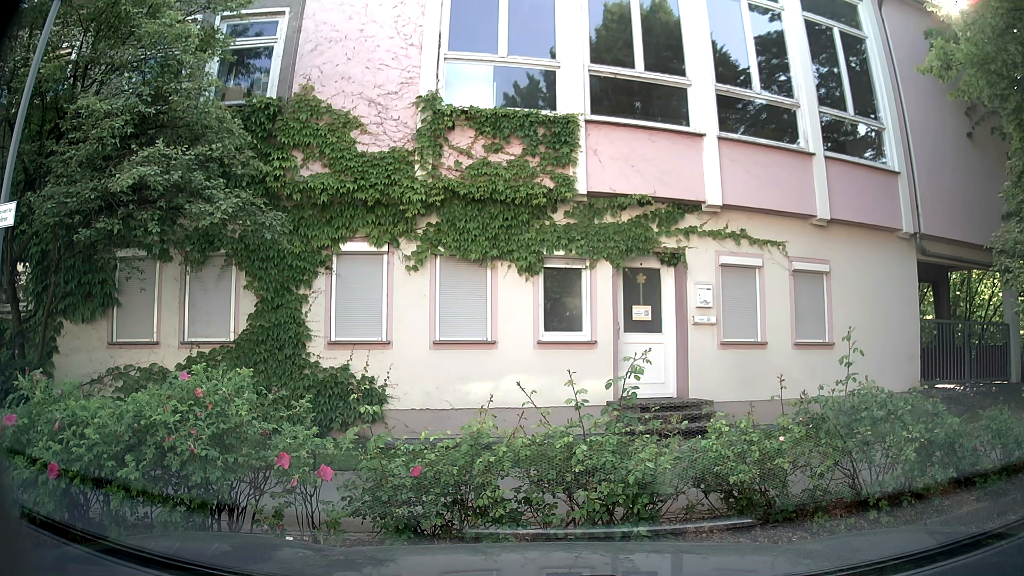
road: residential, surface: asphalt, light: Day
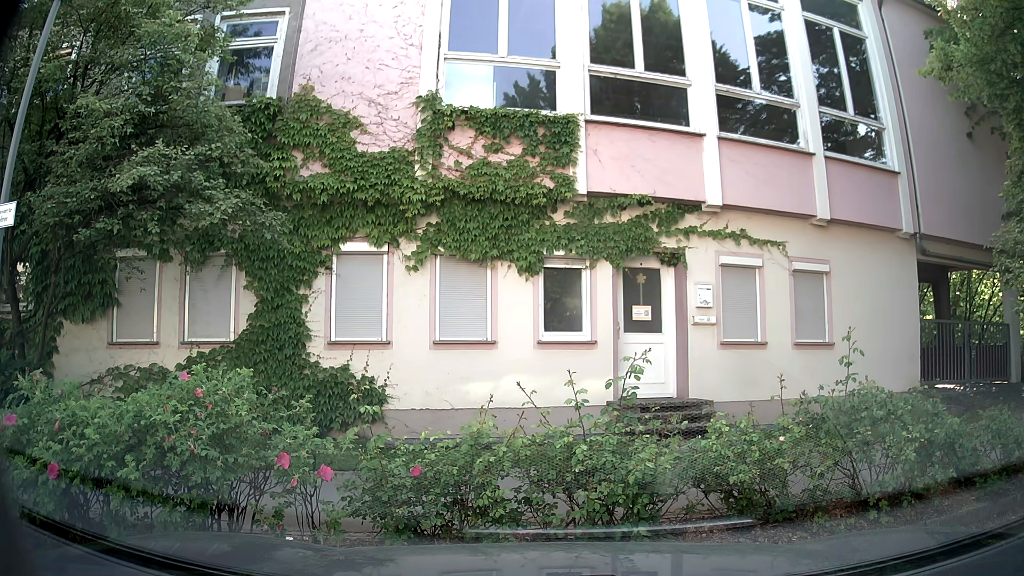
(0.0, 0.0) m; 0°
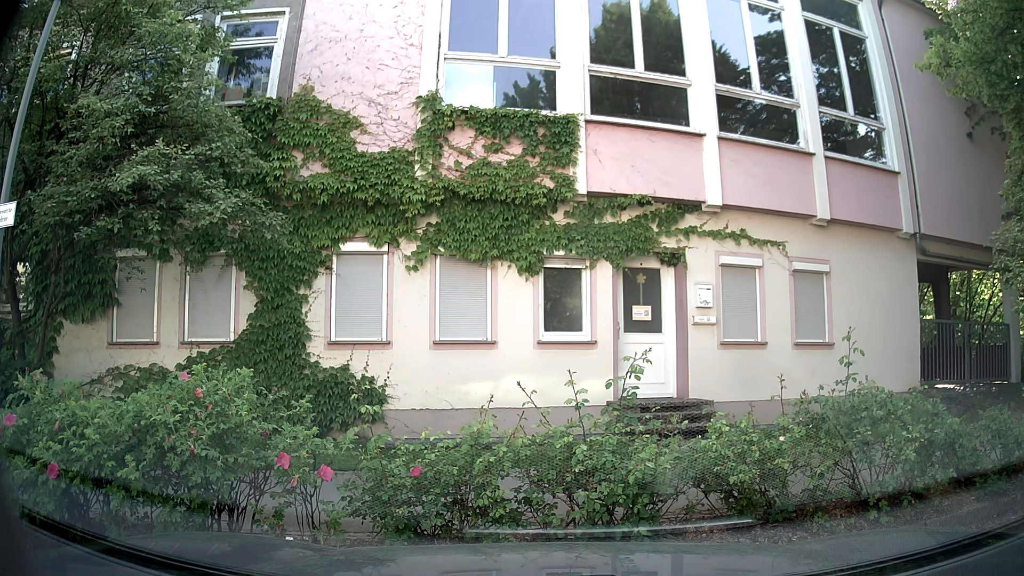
(0.0, 0.0) m; 0°
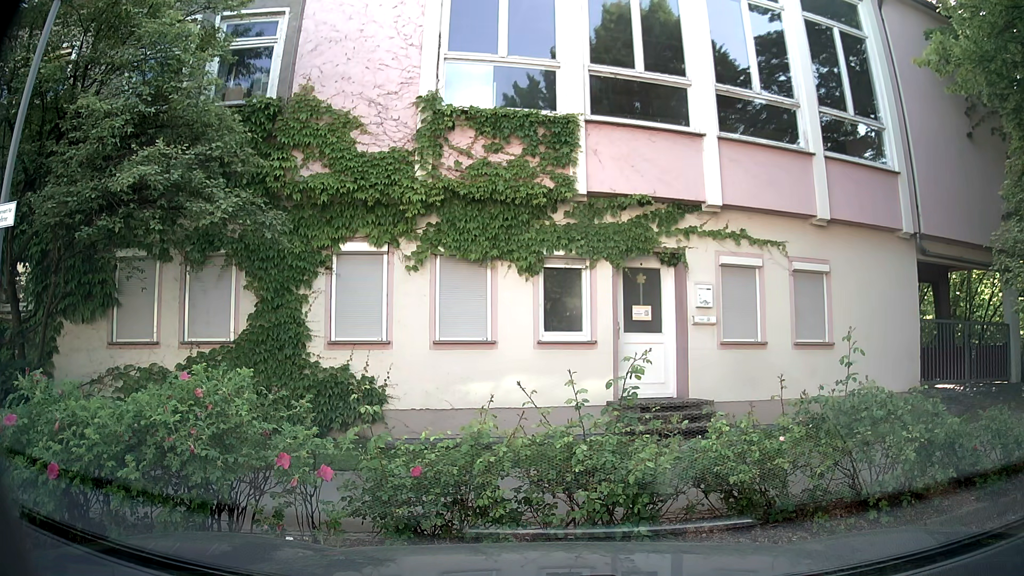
(0.0, 0.0) m; 0°
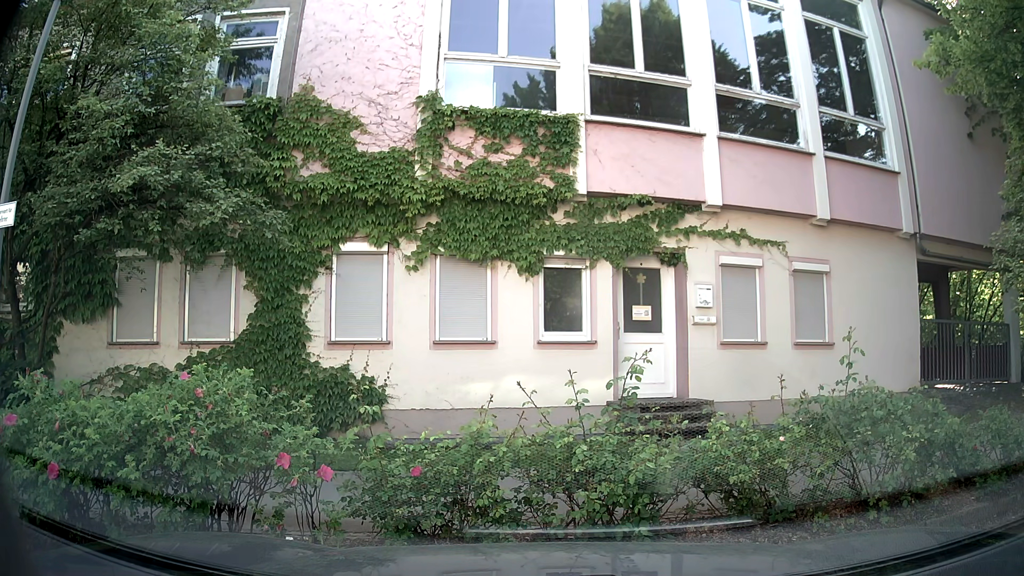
(0.0, 0.0) m; 0°
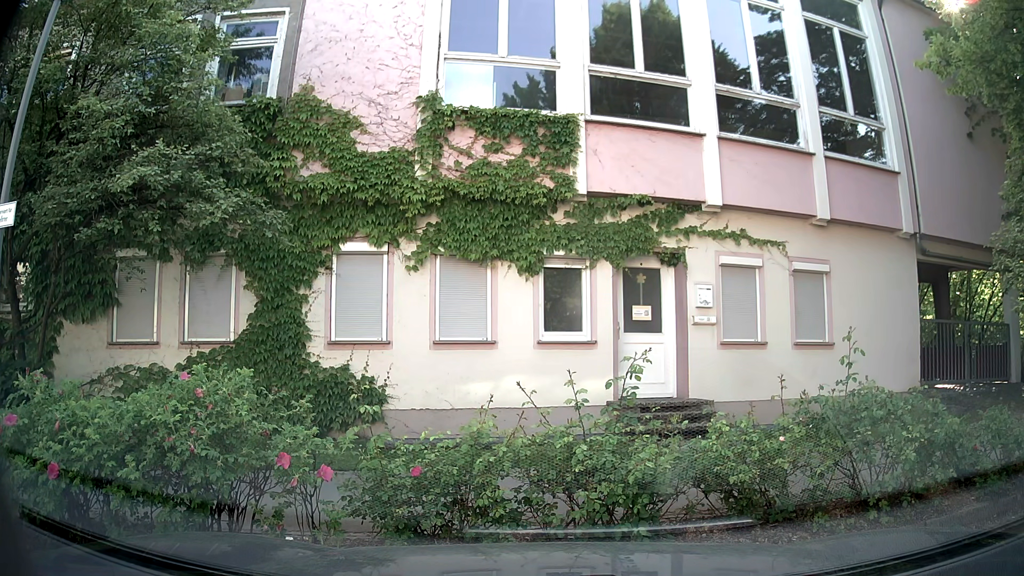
(0.0, 0.0) m; 0°
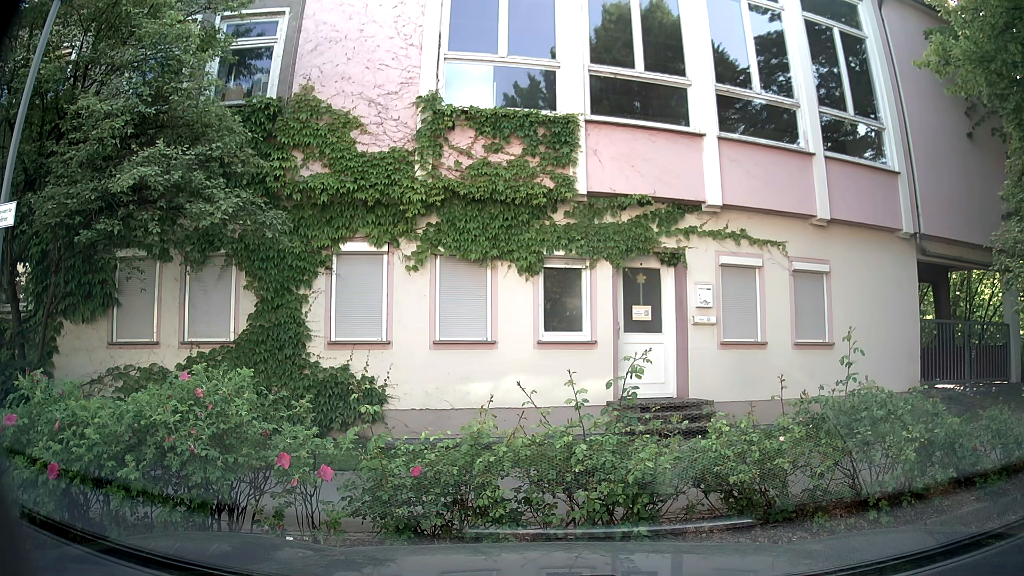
(0.0, 0.0) m; 0°
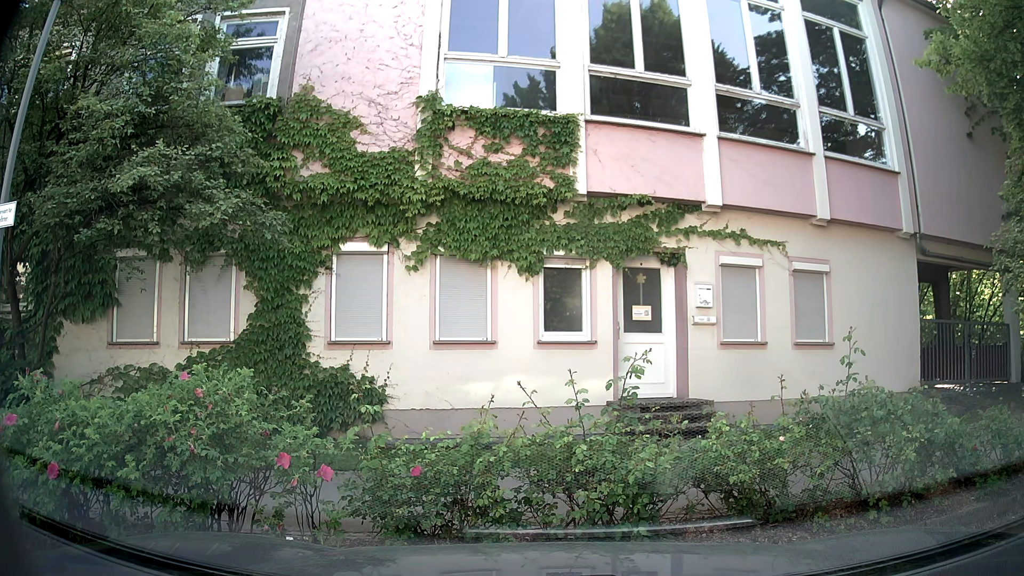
(0.0, 0.0) m; 0°
